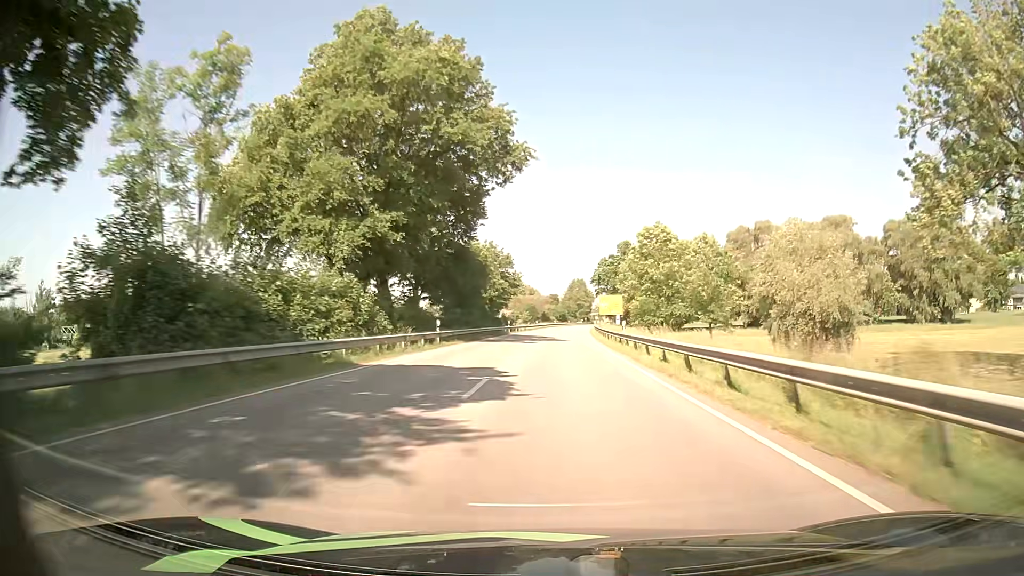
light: Day
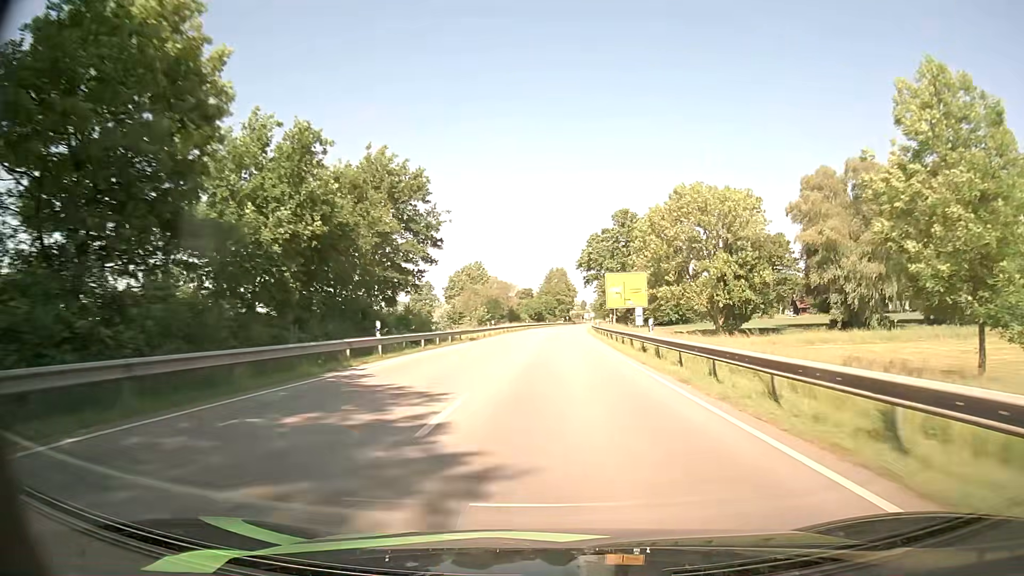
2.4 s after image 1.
(+1.2, +50.8) m; +2°
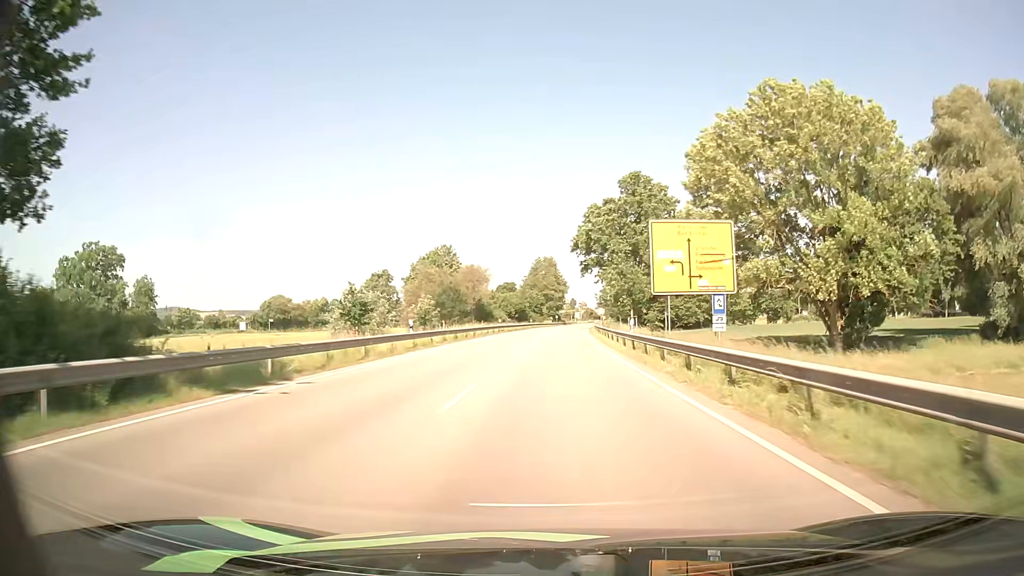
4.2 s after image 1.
(+0.4, +33.7) m; +1°
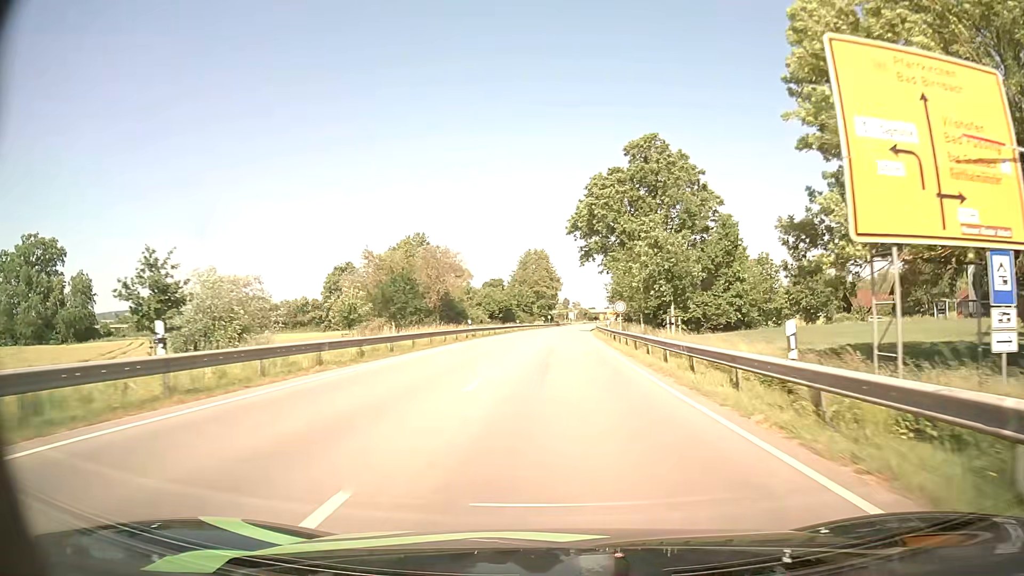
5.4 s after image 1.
(+0.2, +20.4) m; +1°
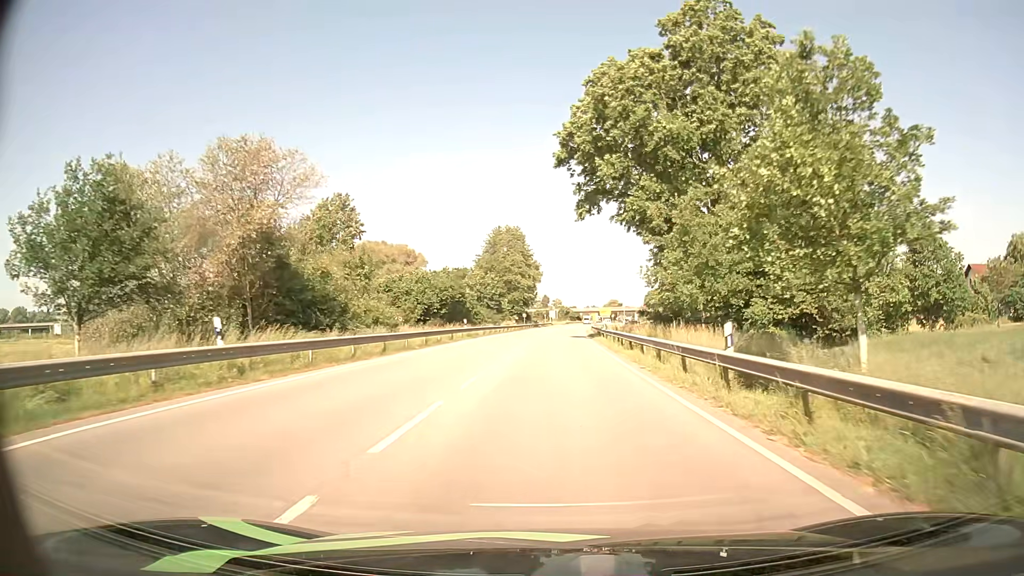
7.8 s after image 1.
(+0.5, +35.8) m; +2°
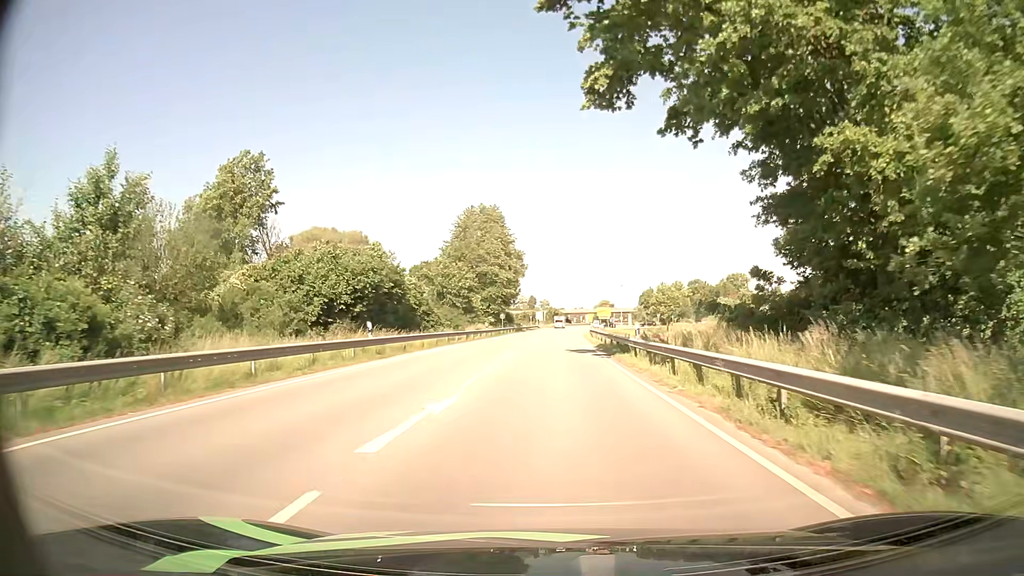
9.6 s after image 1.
(+0.3, +23.3) m; +1°
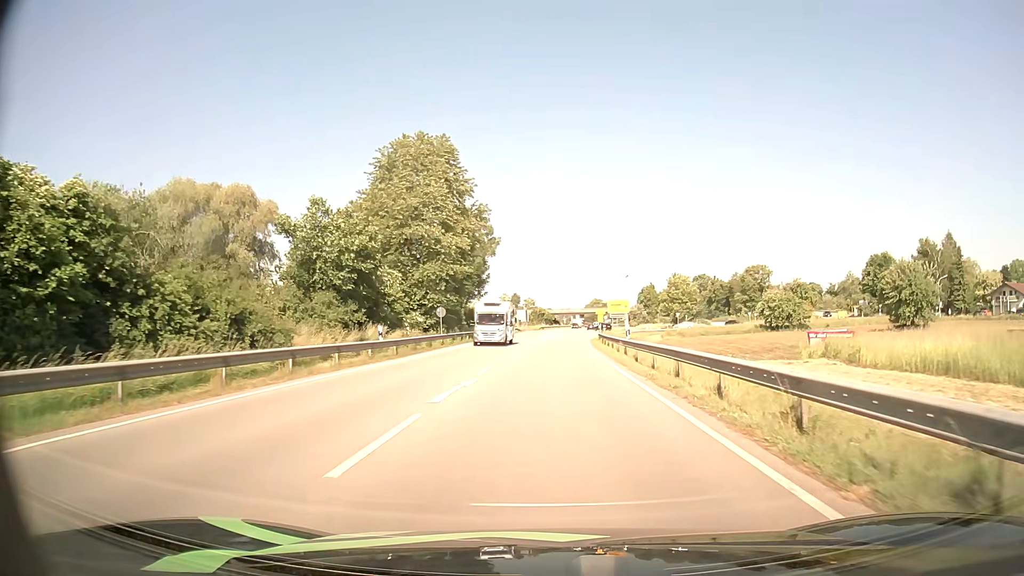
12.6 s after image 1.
(+0.3, +37.3) m; +1°
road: primary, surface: asphalt
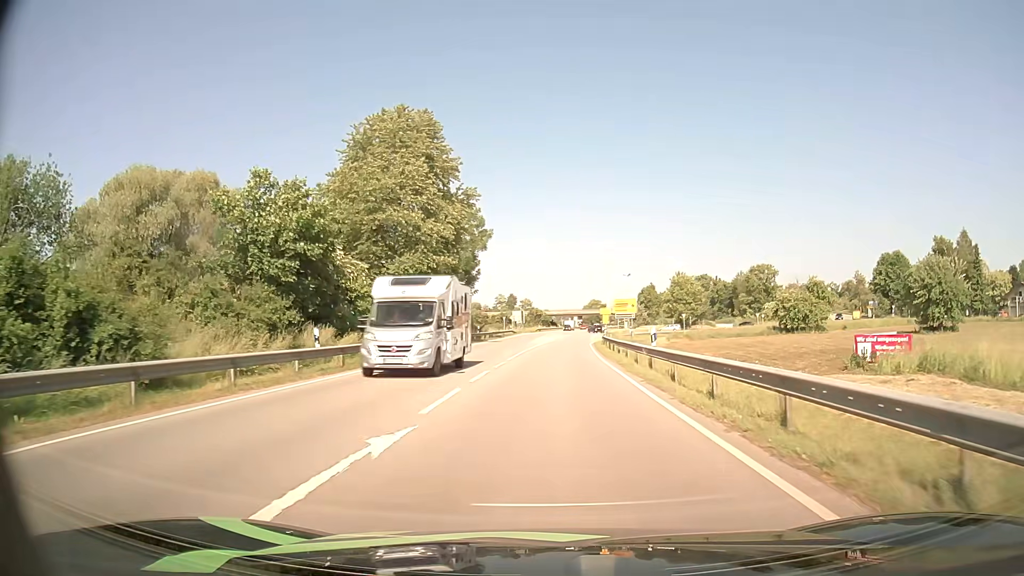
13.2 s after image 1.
(0.0, +7.6) m; 0°
(0, +10) (0, +20) (0, +30) (0, +40) (+1, +50) (+2, +60) (+3, +70) (+4, +80) (+7, +90) (+10, +99) m
